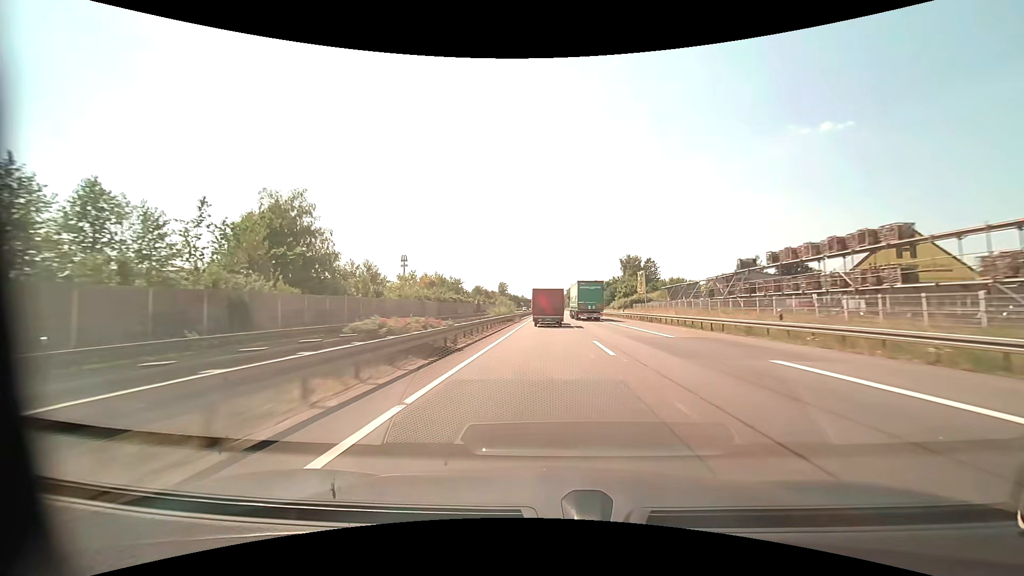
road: motorway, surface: asphalt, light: Day
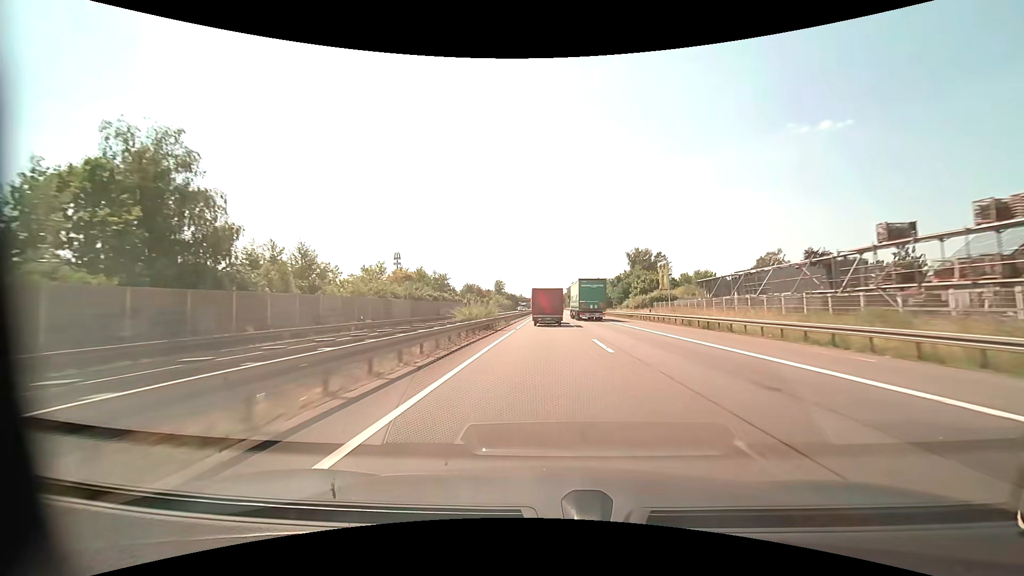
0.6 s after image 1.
(0.0, +17.4) m; 0°
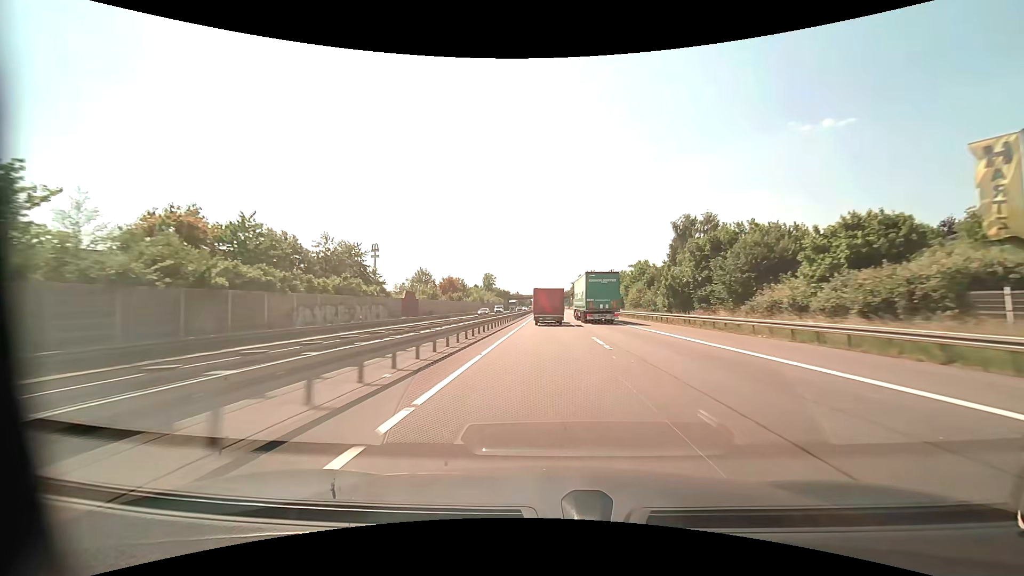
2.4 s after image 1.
(+0.1, +52.9) m; 0°
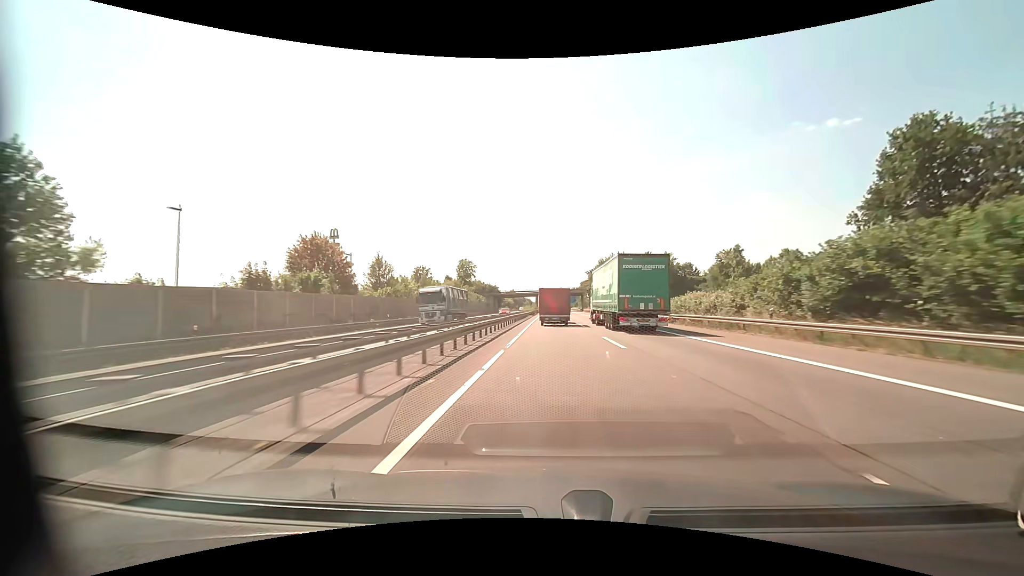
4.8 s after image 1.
(-0.4, +71.5) m; 0°
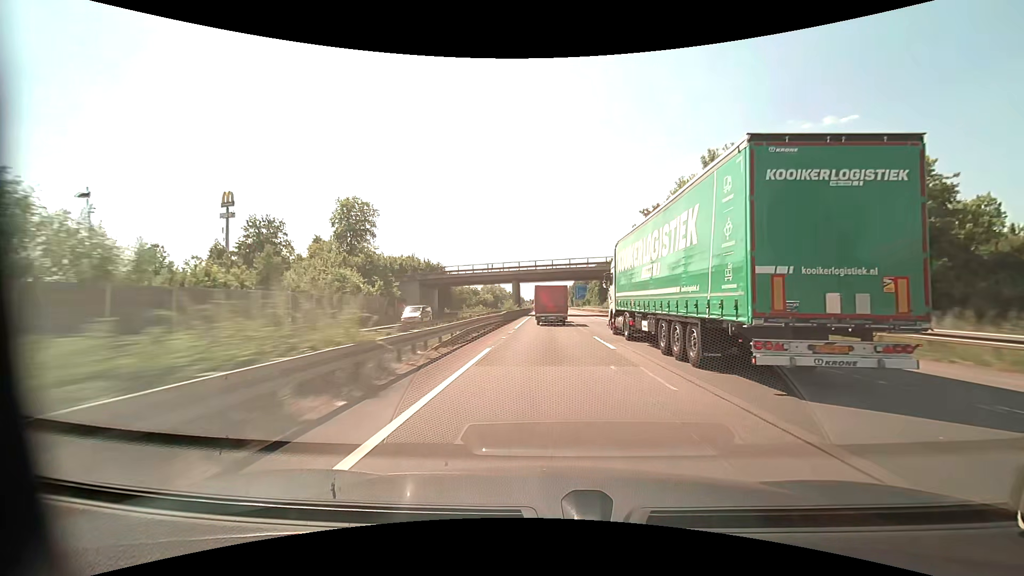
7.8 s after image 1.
(+0.8, +90.6) m; +1°
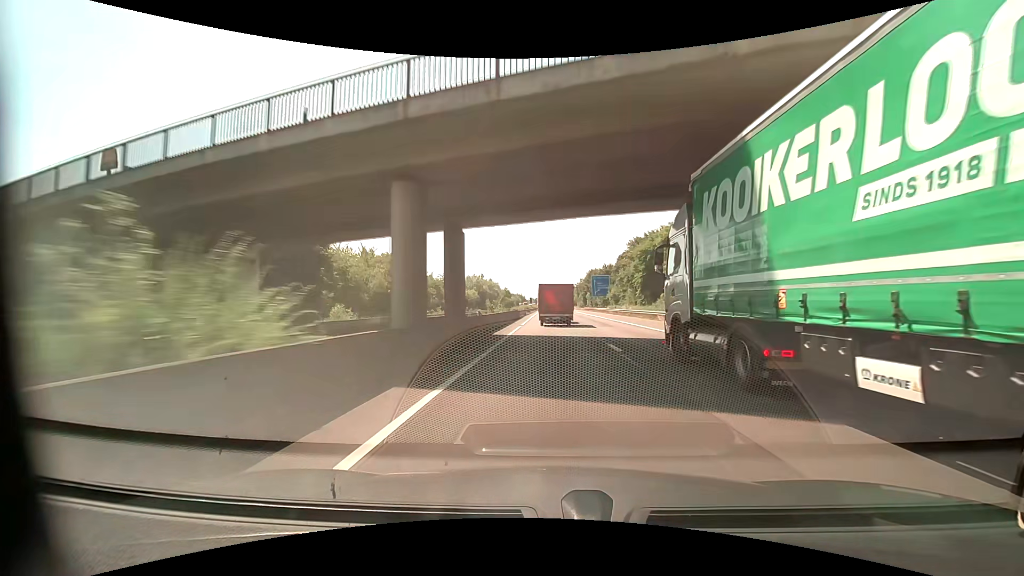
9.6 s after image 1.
(-0.2, +54.9) m; 0°
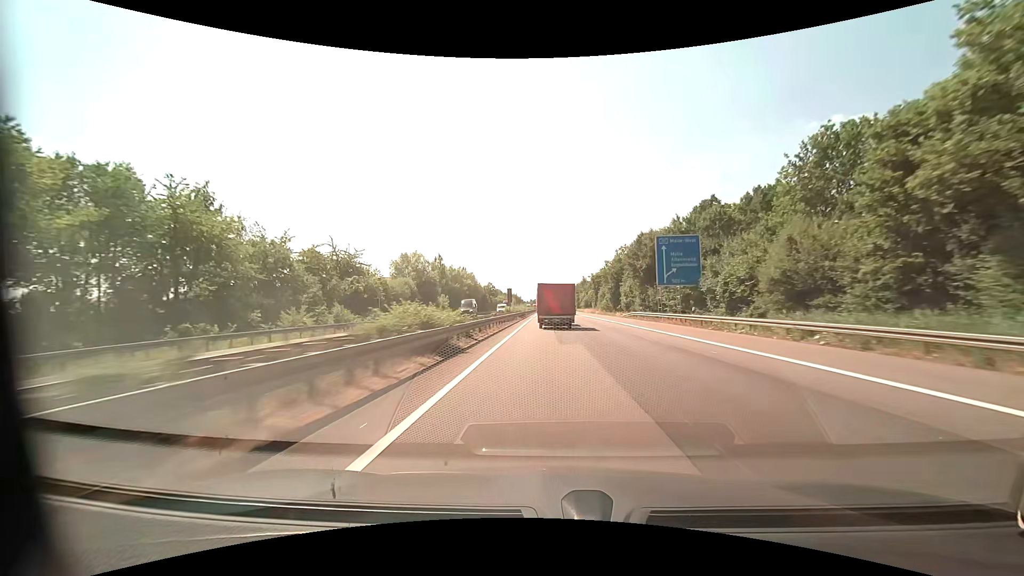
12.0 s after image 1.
(-0.3, +73.0) m; 0°
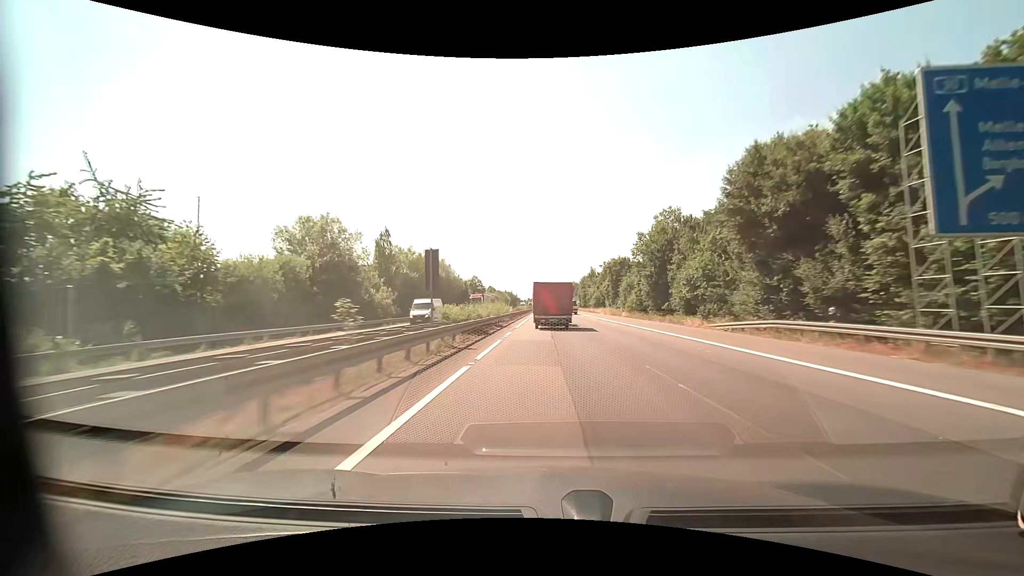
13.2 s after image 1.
(+0.1, +36.4) m; 0°
(0, +10) (0, +20) (0, +30) (0, +40) (0, +50) (0, +60) (0, +70) (0, +80) (0, +90) (0, +100) m
